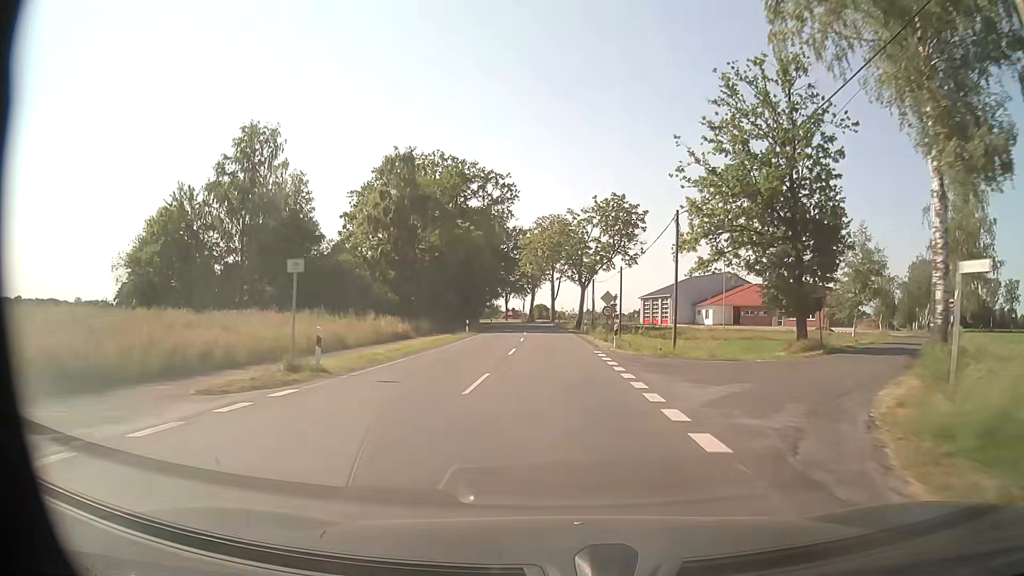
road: secondary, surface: asphalt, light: Day
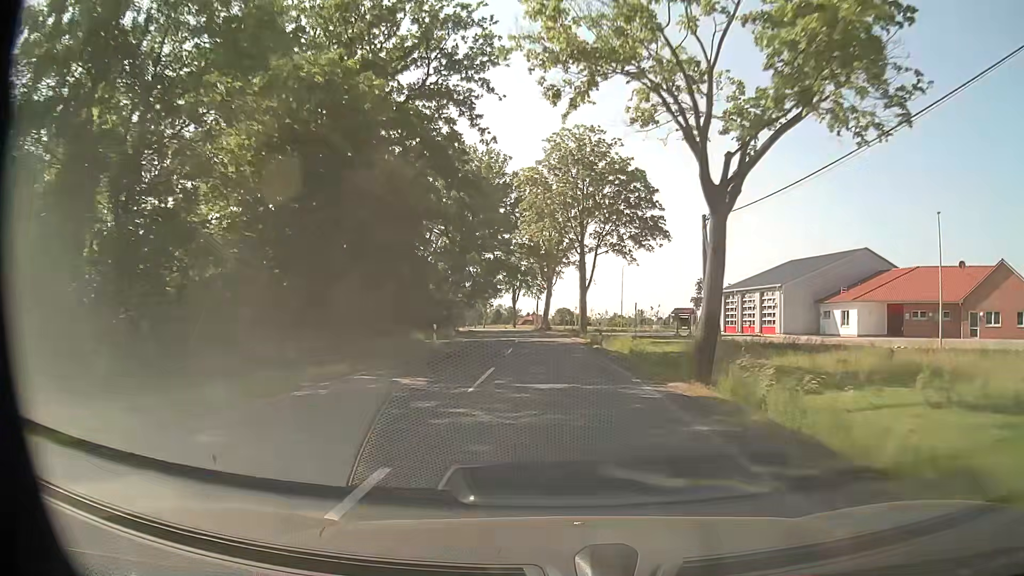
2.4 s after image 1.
(-0.8, +45.9) m; -2°
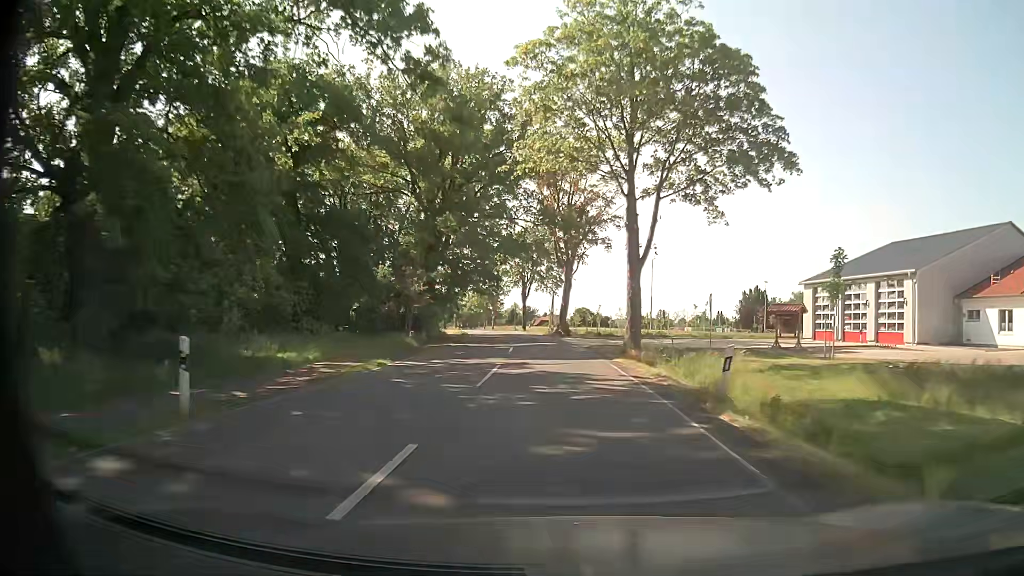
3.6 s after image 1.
(-0.4, +23.0) m; -2°
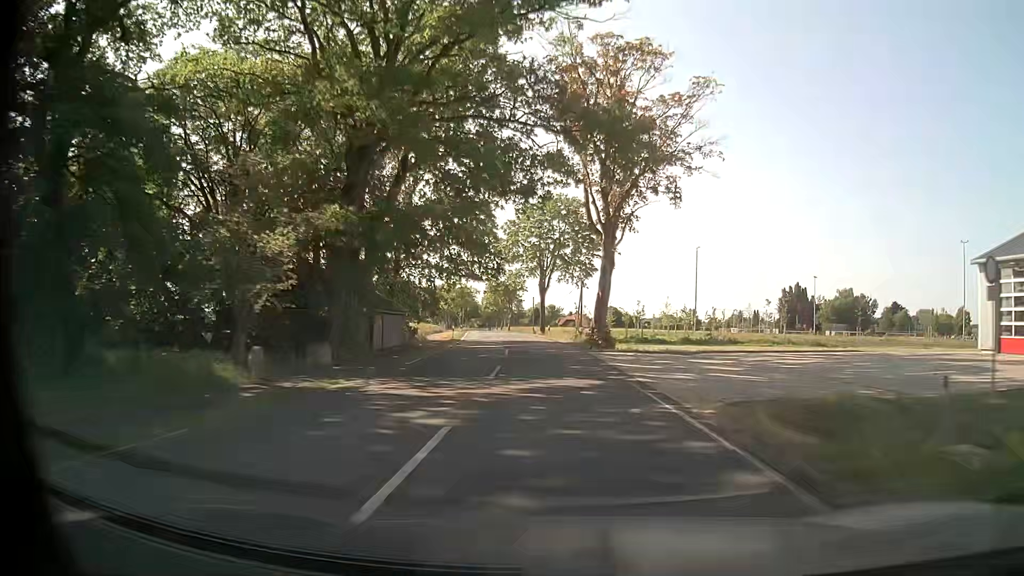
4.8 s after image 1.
(-0.4, +23.0) m; -2°
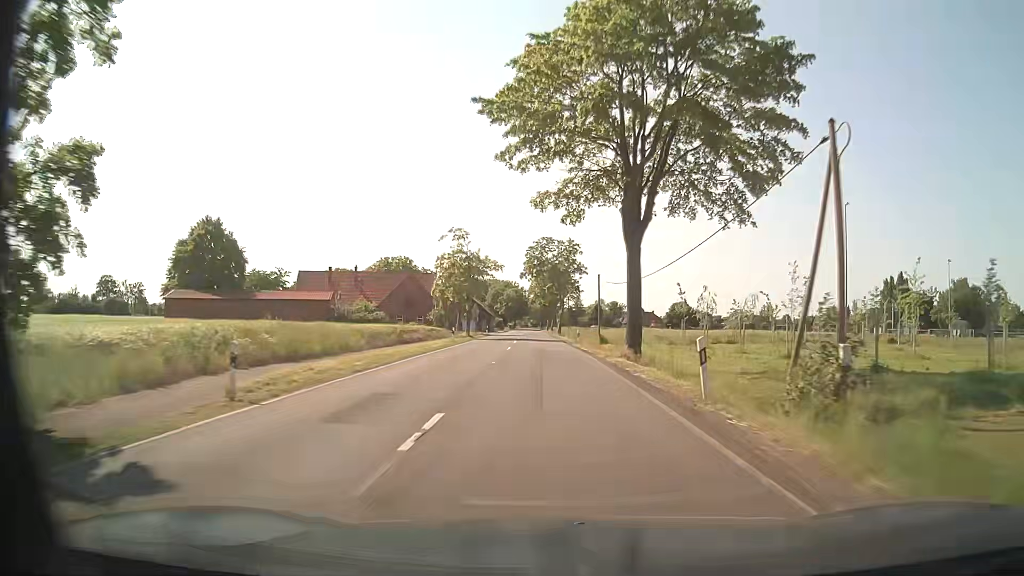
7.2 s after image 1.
(-2.0, +45.9) m; -5°
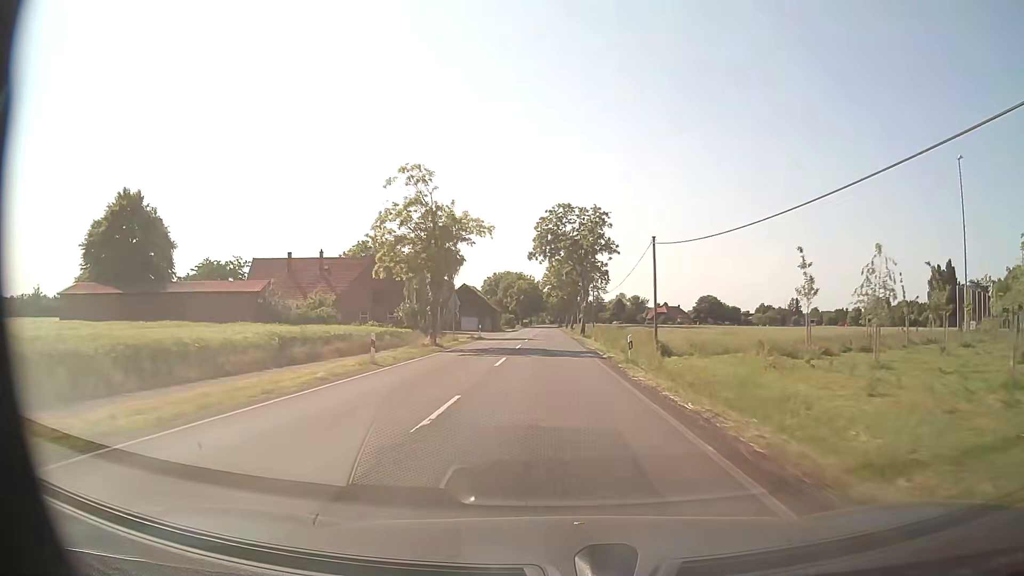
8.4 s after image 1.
(-0.4, +23.0) m; -2°
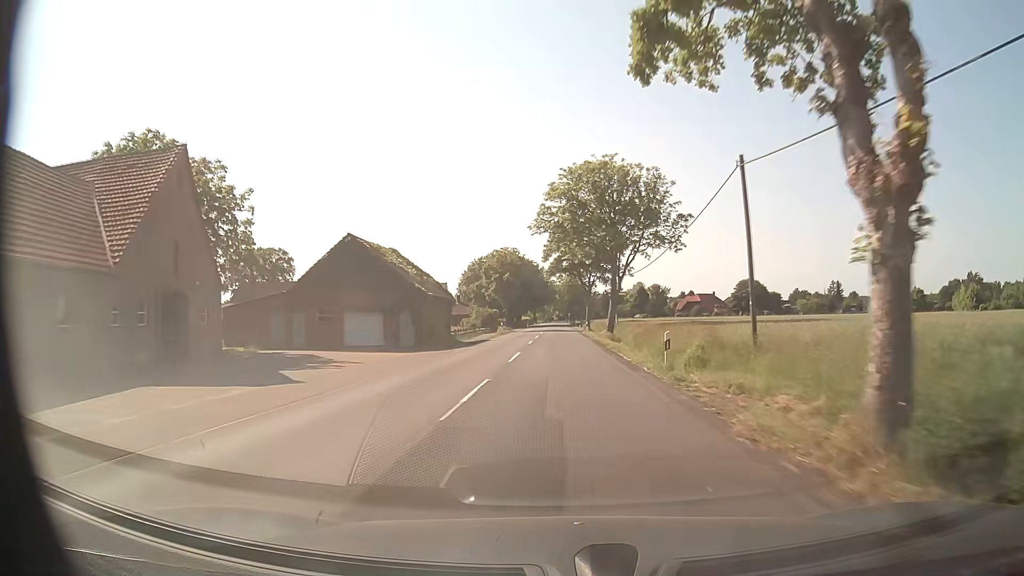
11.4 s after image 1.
(-0.6, +57.7) m; -1°
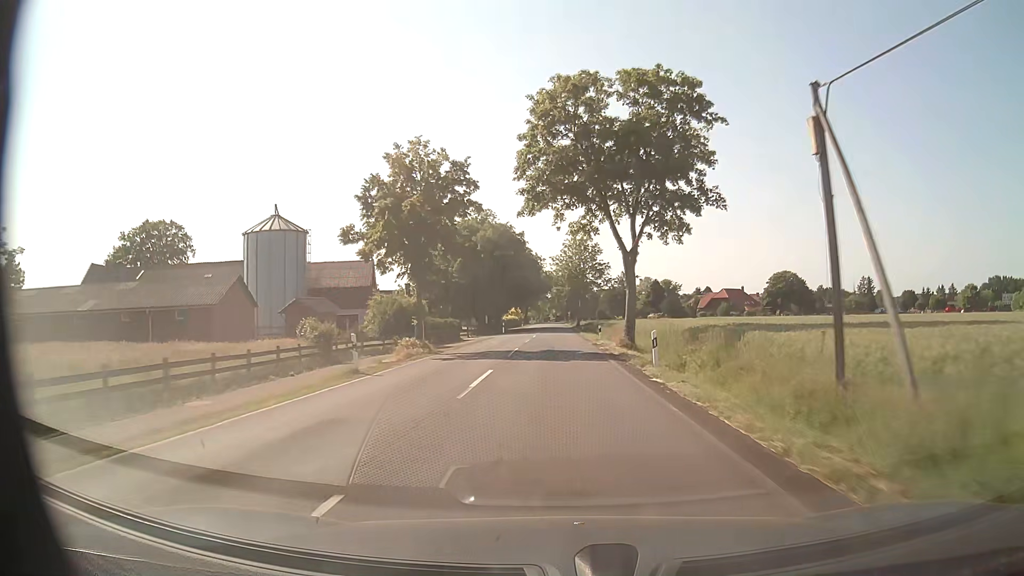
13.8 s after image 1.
(+0.1, +46.0) m; 0°
(0, +10) (0, +20) (0, +30) (0, +40) (0, +50) (0, +60) (0, +70) (0, +80) (0, +90) (0, +100) m
